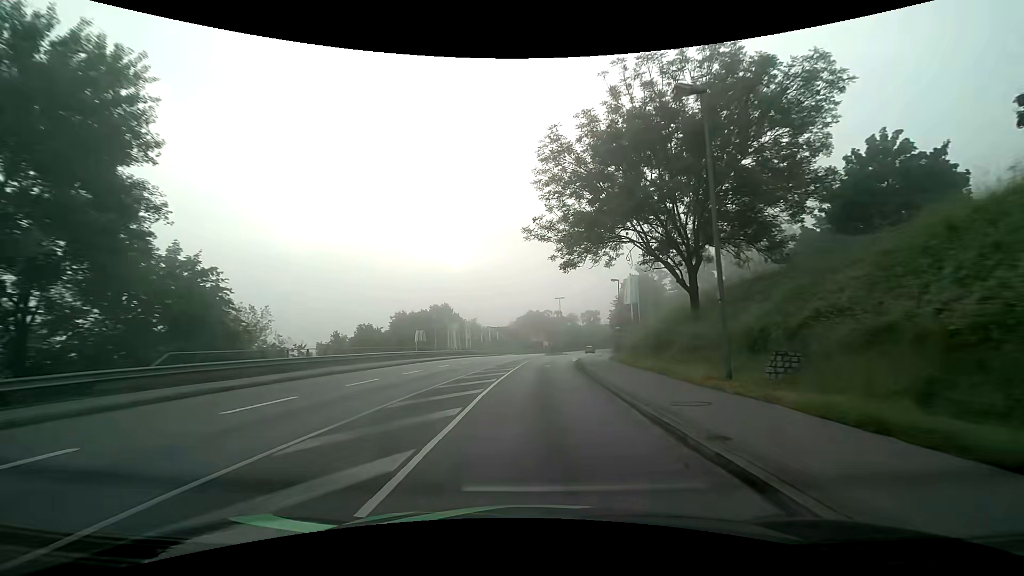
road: tertiary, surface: asphalt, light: Day
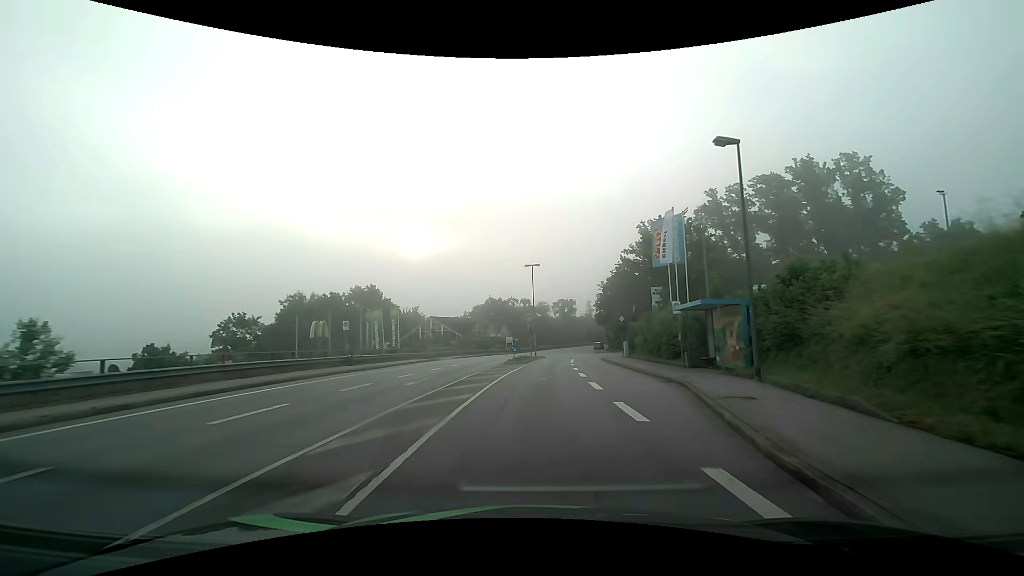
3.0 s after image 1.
(+1.1, +36.7) m; +4°
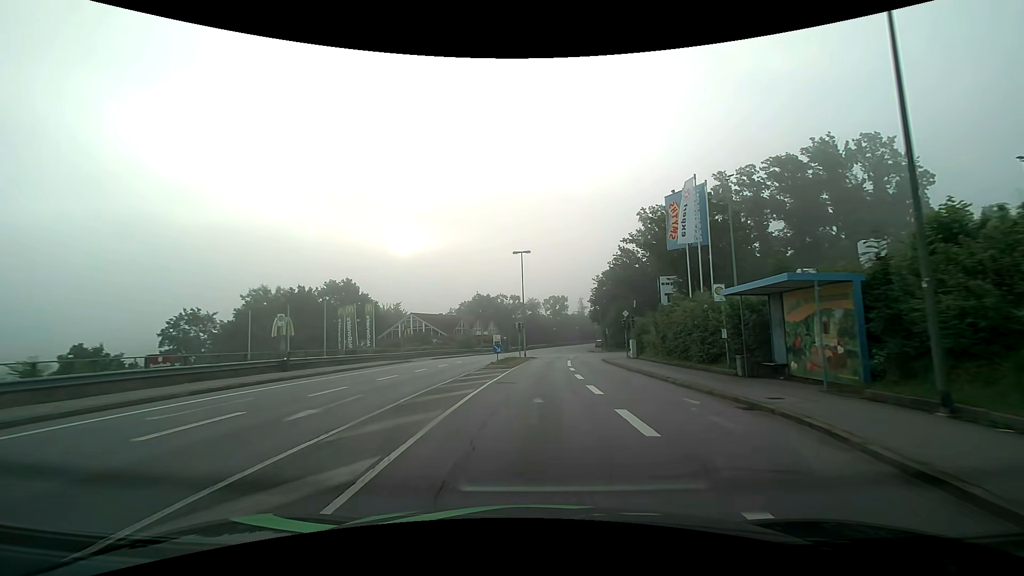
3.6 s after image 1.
(0.0, +7.5) m; +1°
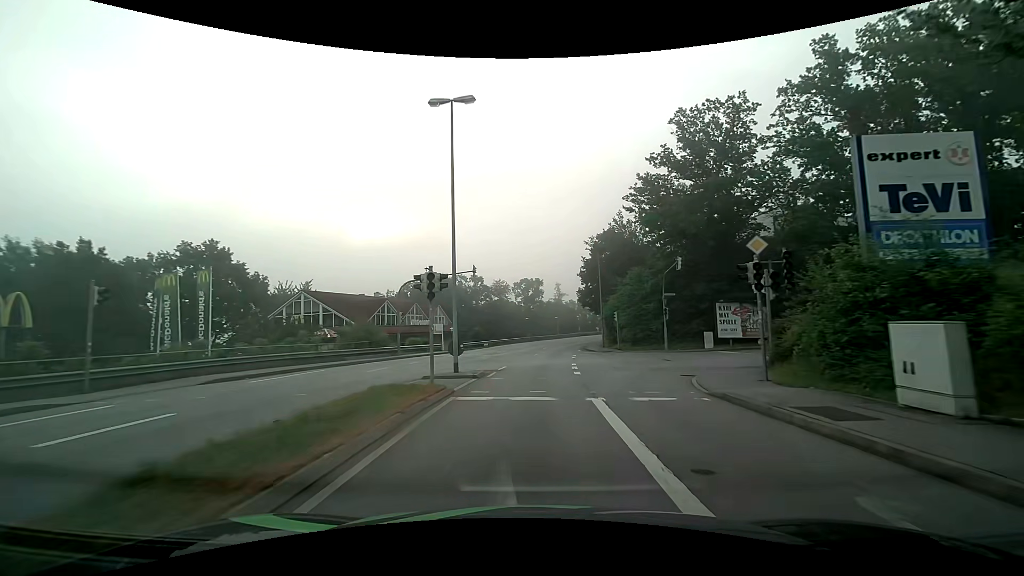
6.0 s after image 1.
(+0.9, +30.4) m; +3°
(0, +10) (0, +20) (+1, +30) (+2, +40) (+3, +50) (+4, +60) (+6, +70) (+8, +79) (+11, +89) (+14, +99) m
